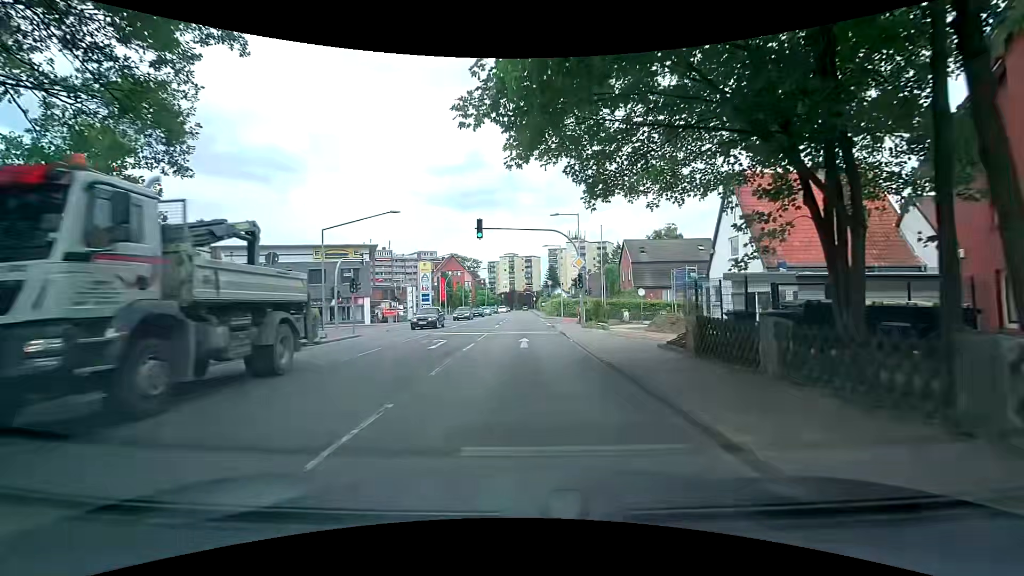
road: secondary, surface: asphalt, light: Day
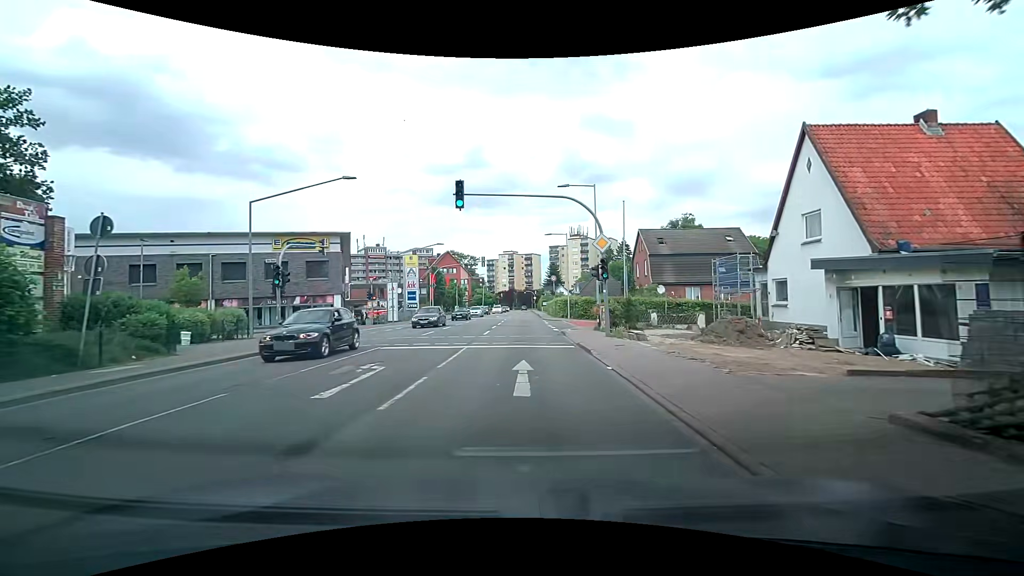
(0.0, +8.9) m; -1°
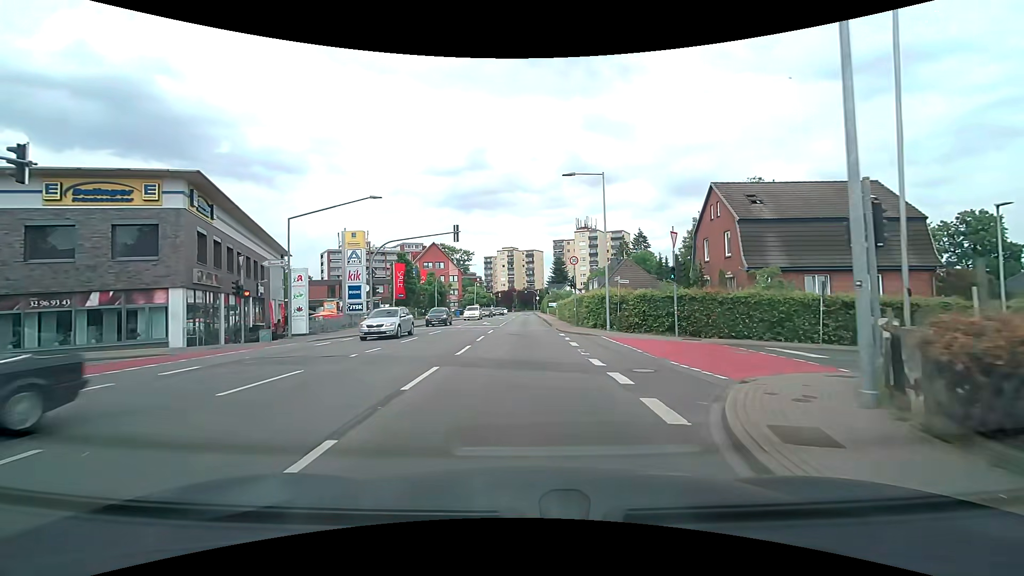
(+0.5, +22.2) m; +1°
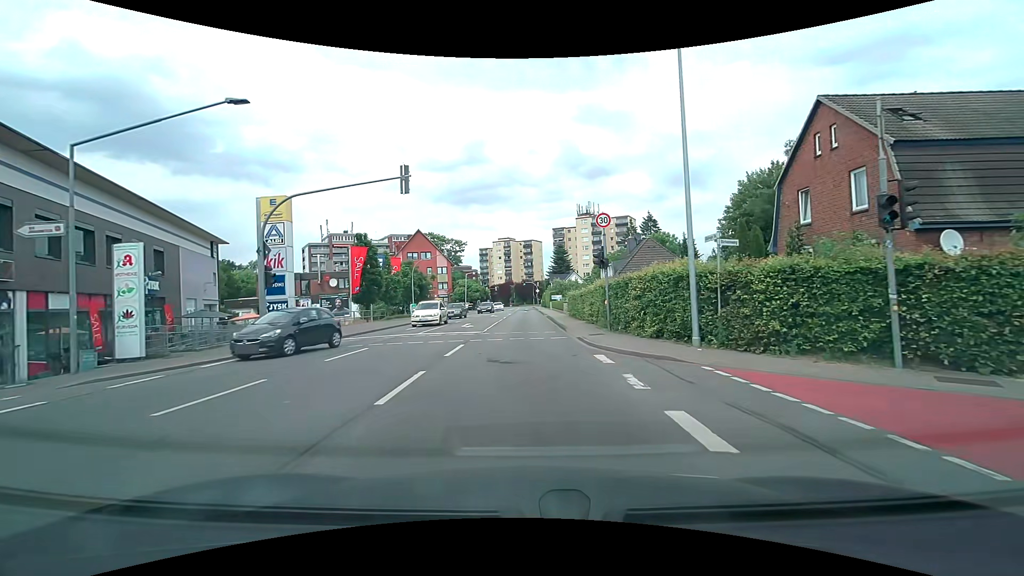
(0.0, +13.4) m; -1°
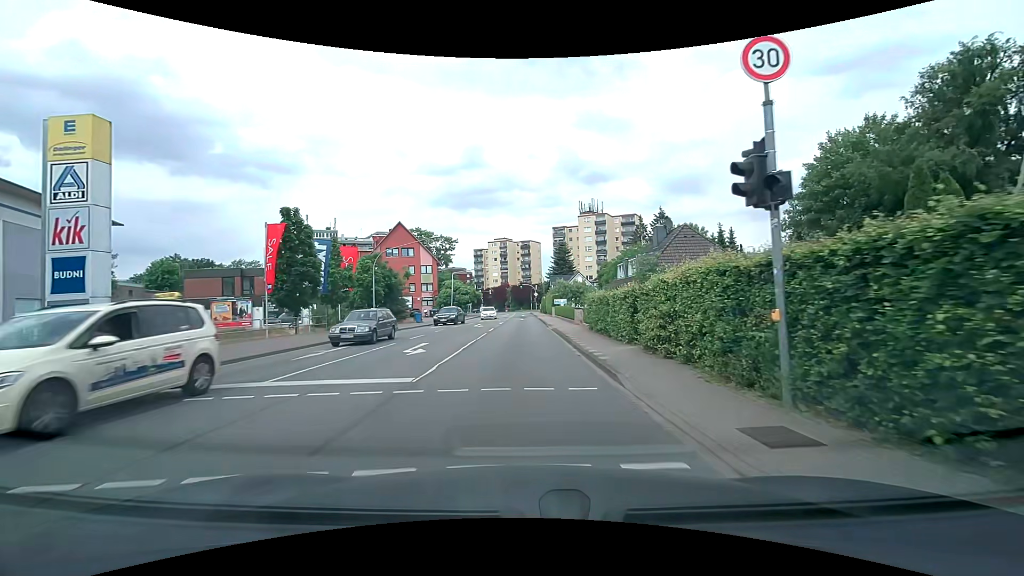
(+0.1, +13.4) m; +1°
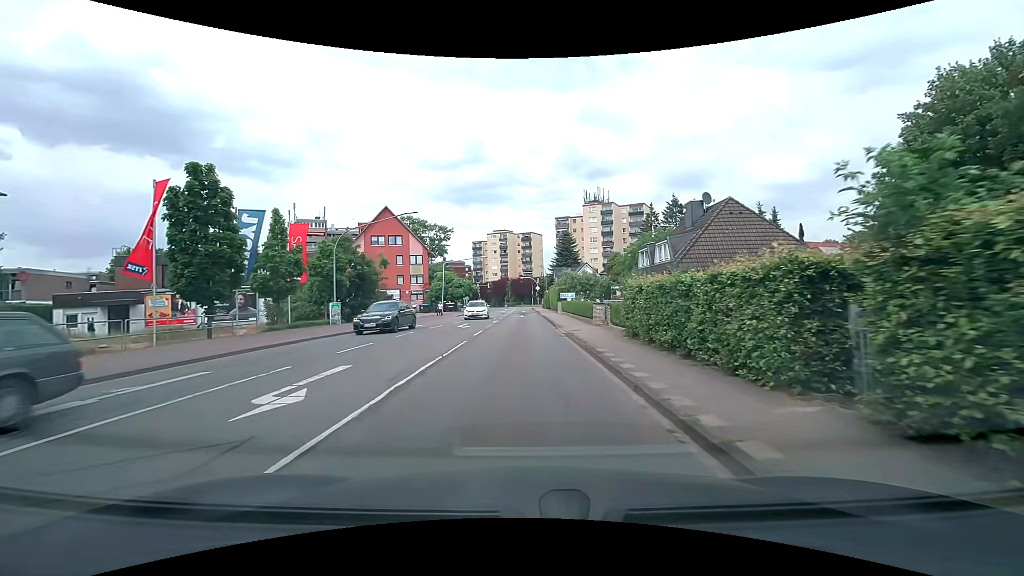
(0.0, +8.9) m; 0°
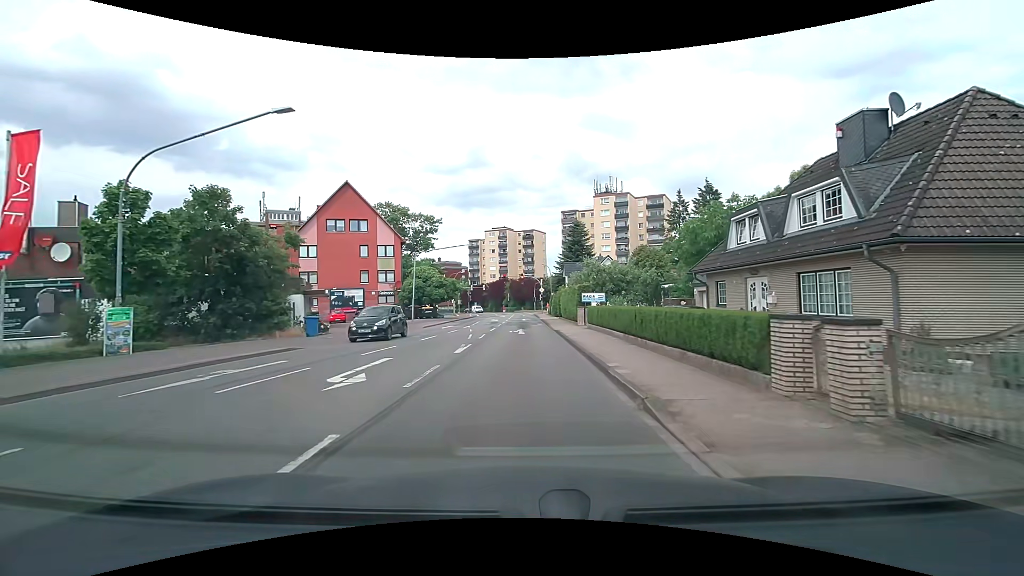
(-0.1, +18.0) m; 0°
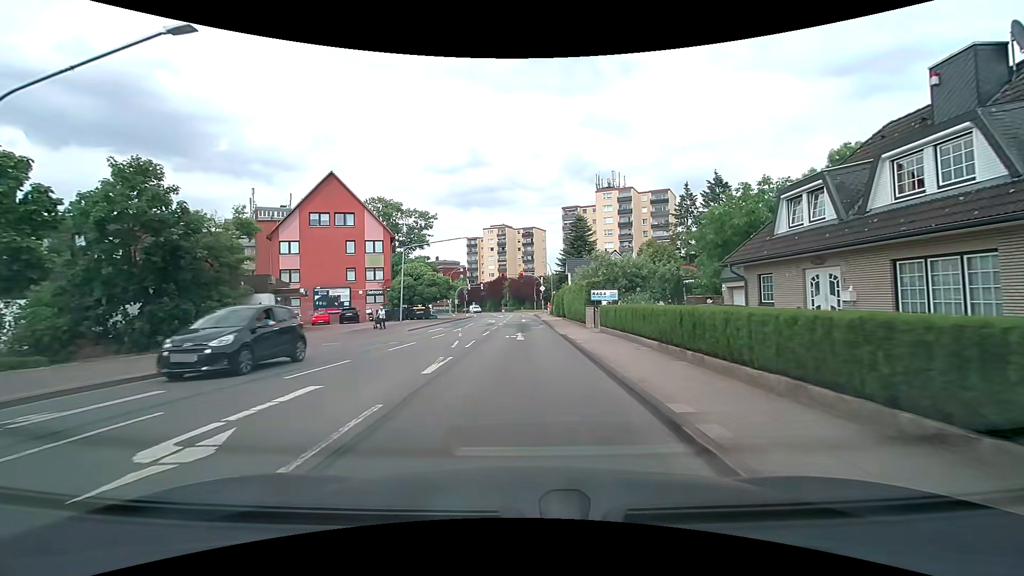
(0.0, +4.5) m; 0°
(0, +10) (0, +20) (0, +30) (0, +40) (0, +50) (0, +60) (0, +70) (0, +80) (-1, +90) (-2, +100) m
